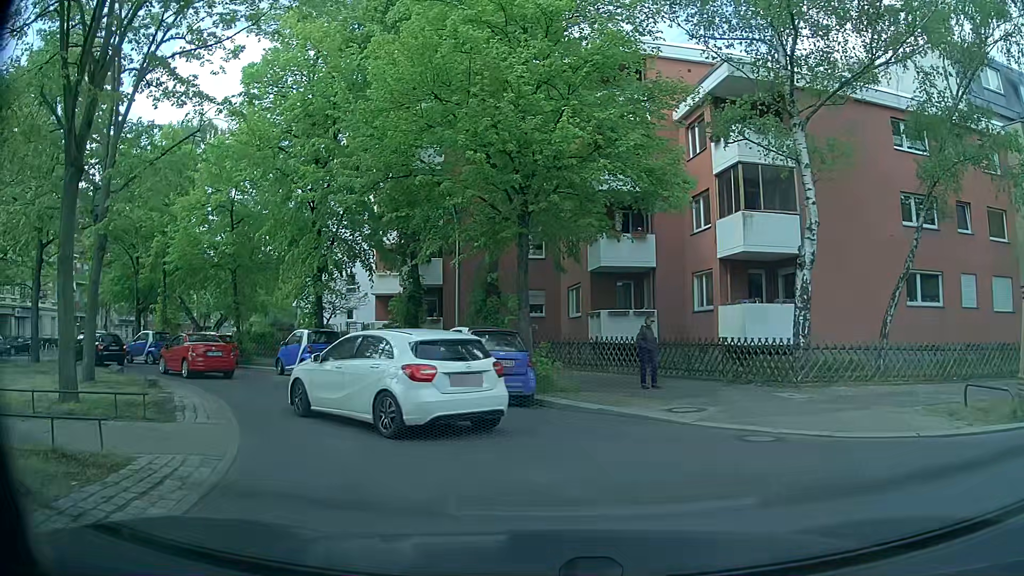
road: residential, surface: asphalt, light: Day
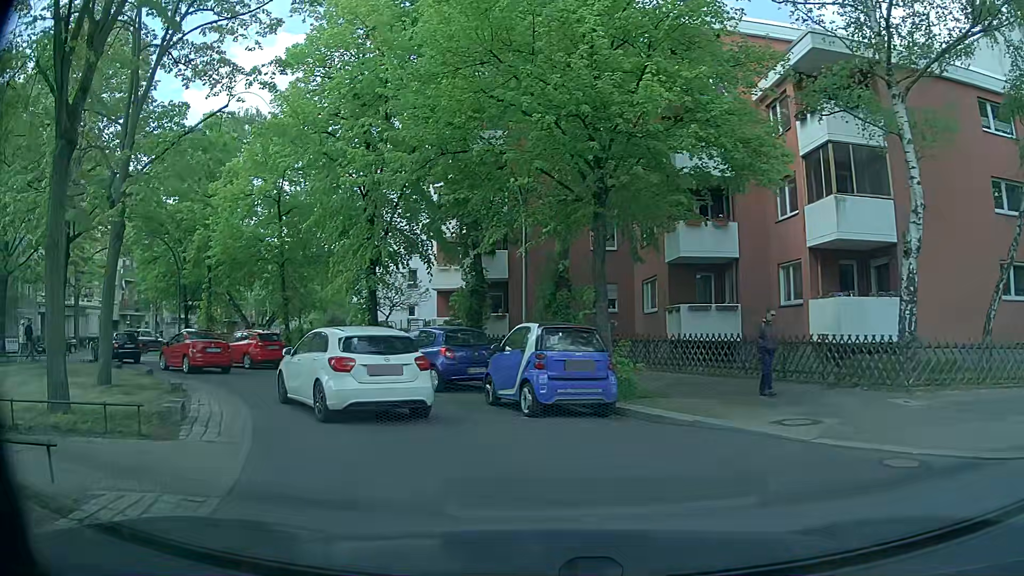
(-0.1, +2.2) m; -4°
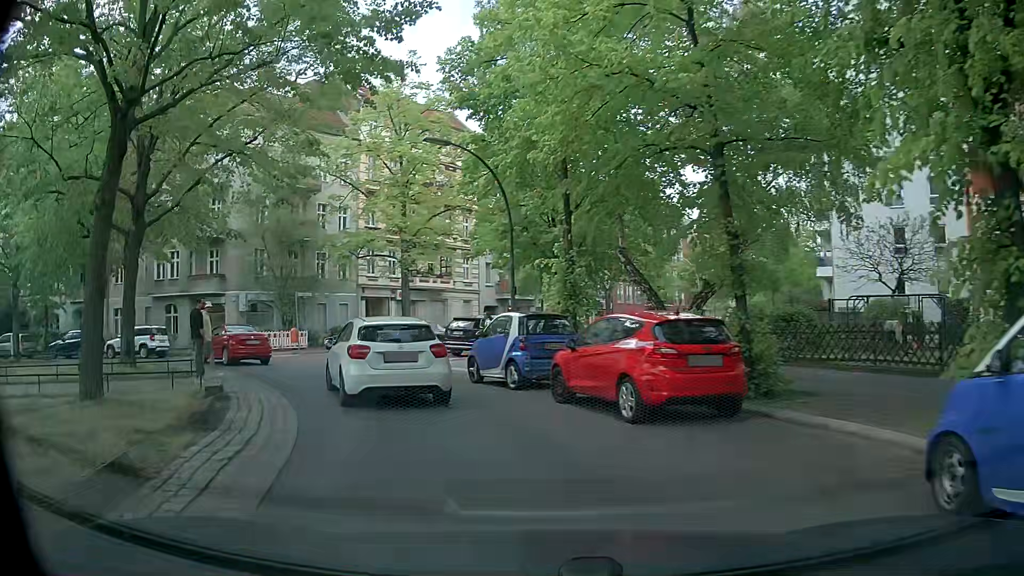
(-5.6, +16.3) m; -38°
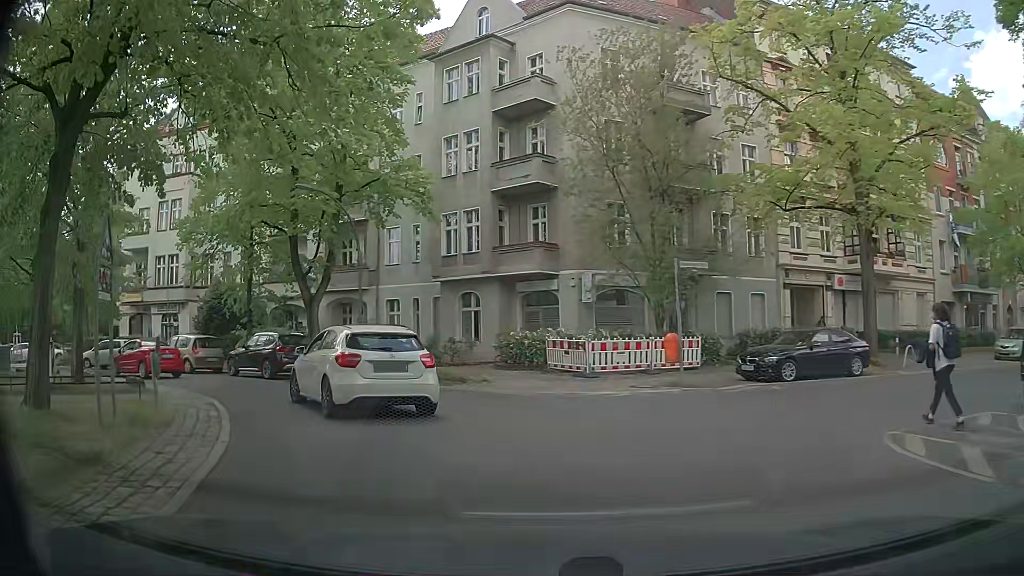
(-4.9, +17.1) m; -31°
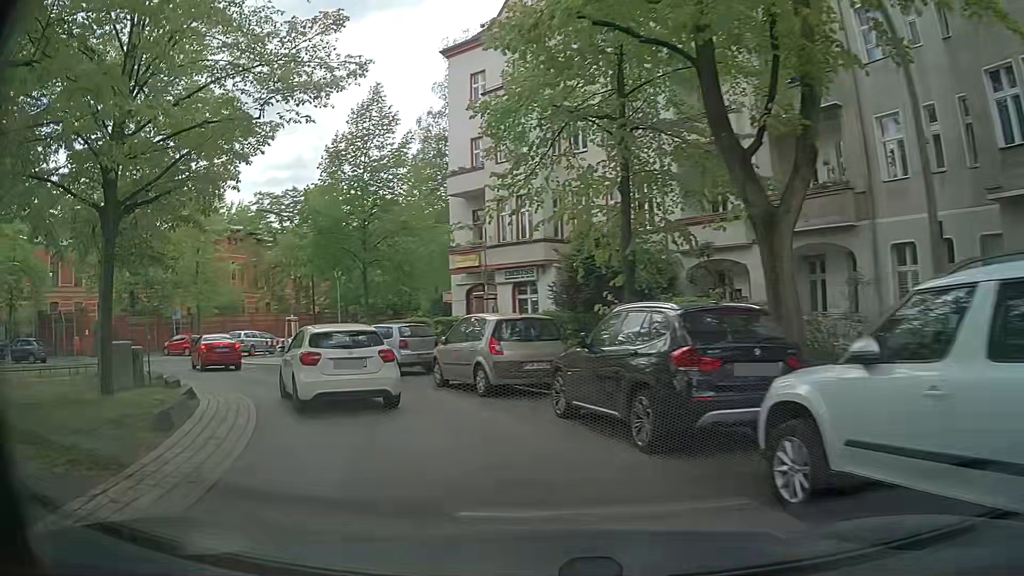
(-4.9, +15.0) m; -38°
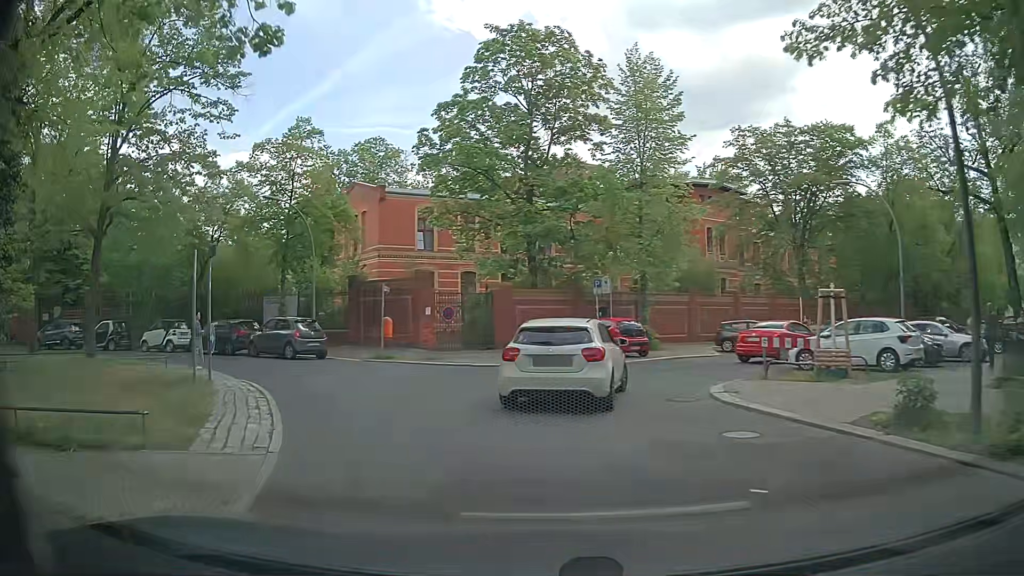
(-7.4, +18.8) m; -41°
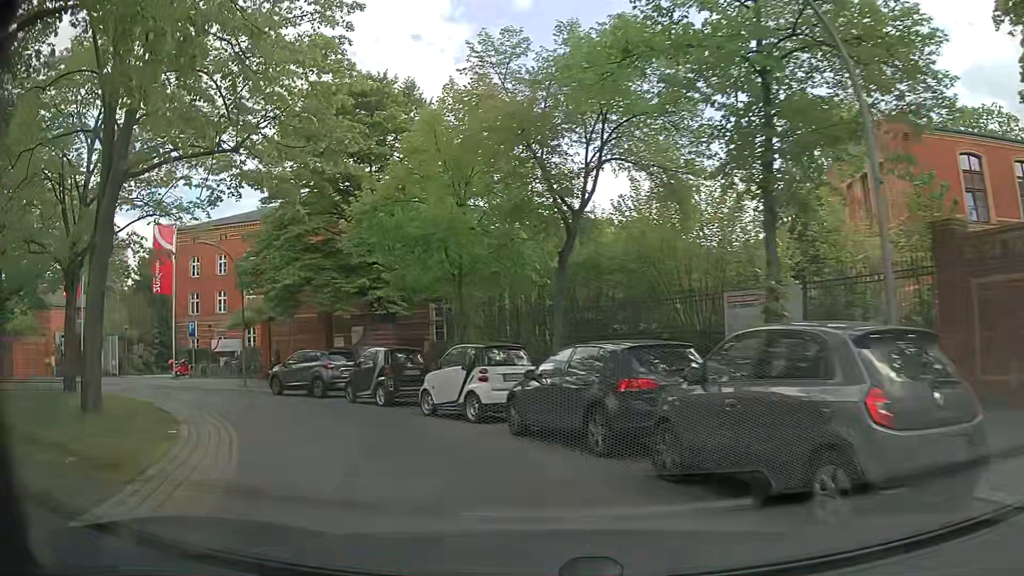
(-6.4, +18.7) m; -40°
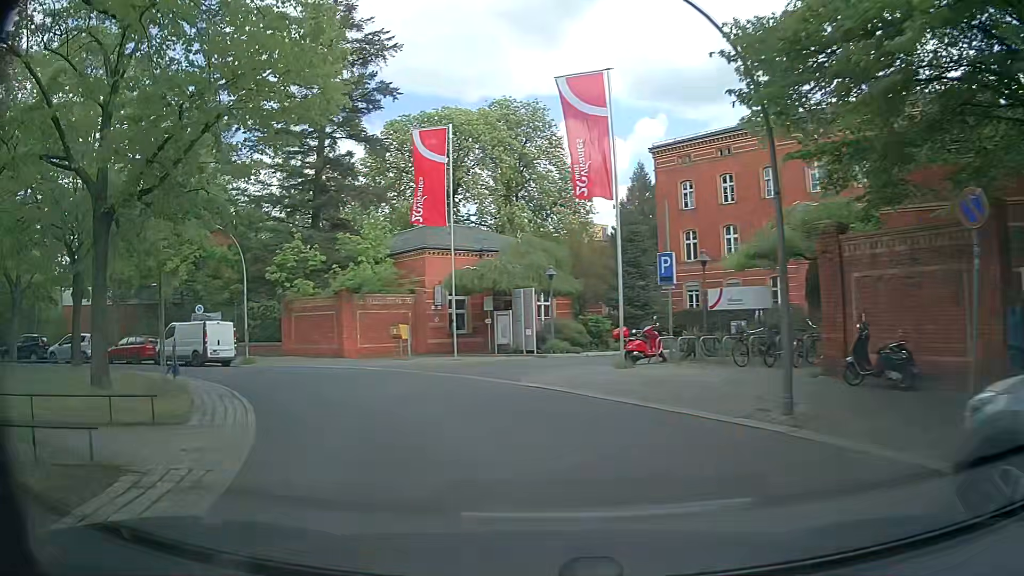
(-7.7, +18.8) m; -44°
